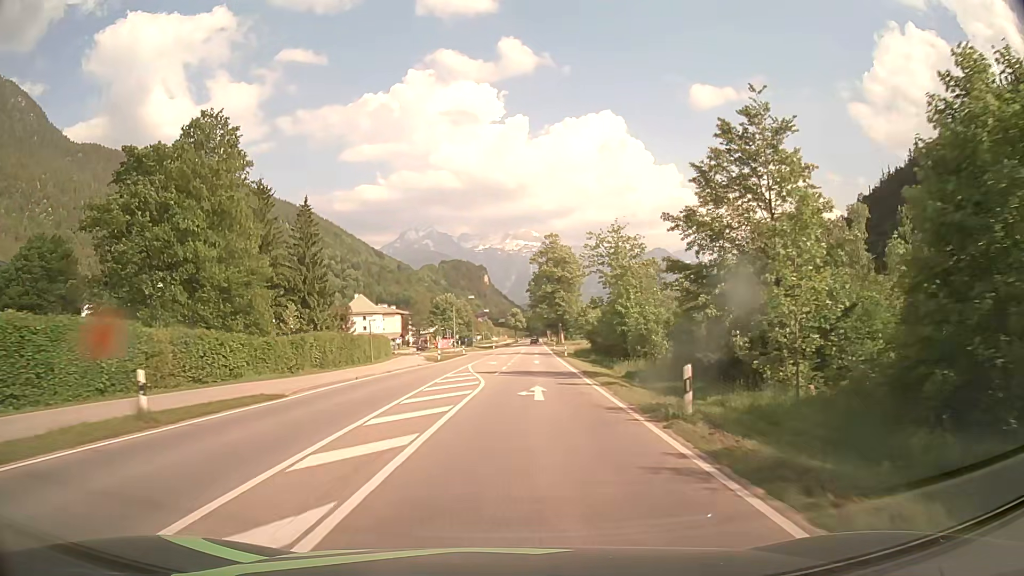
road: primary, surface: asphalt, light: Day
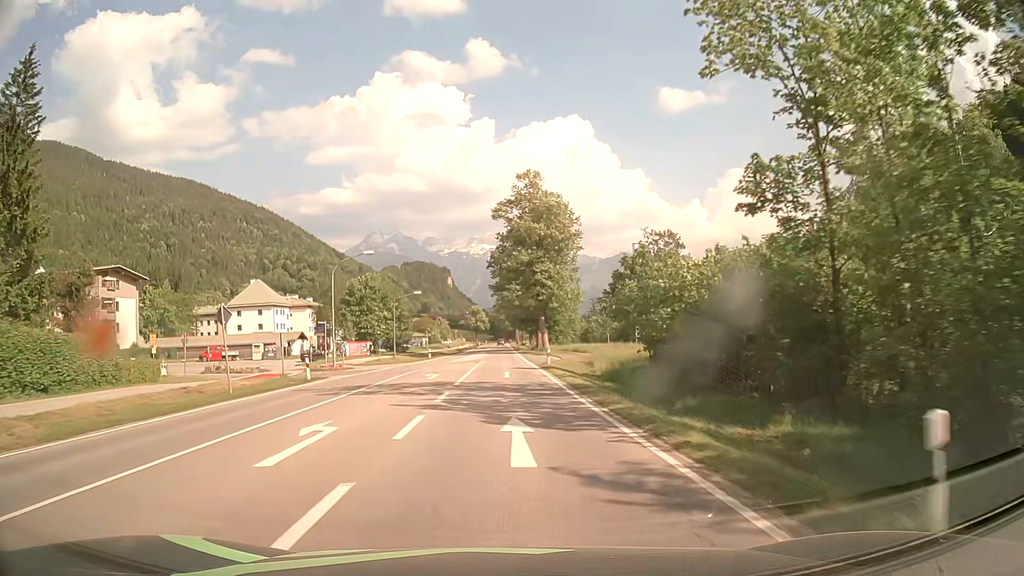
(+2.5, +54.0) m; +3°
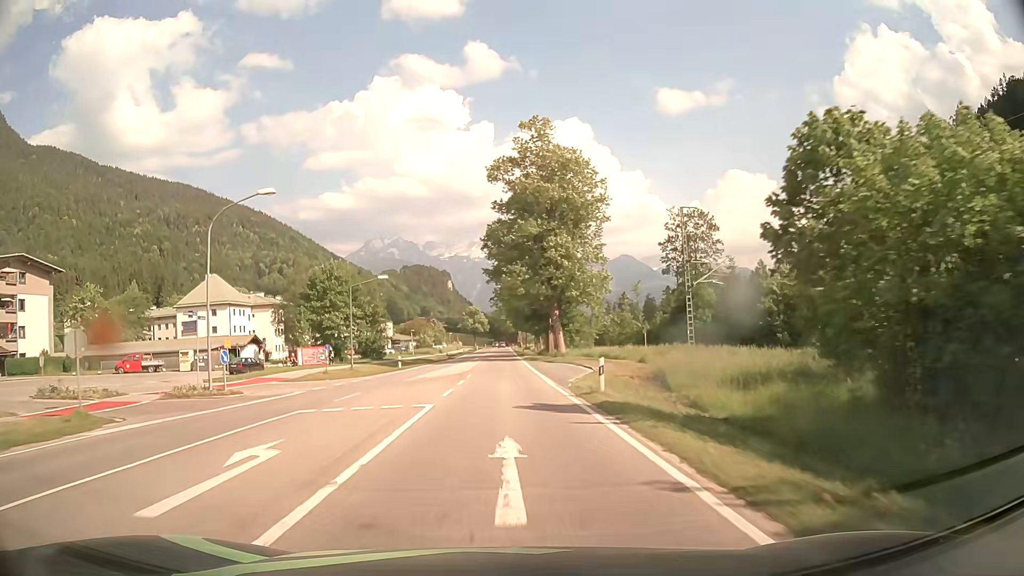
(0.0, +21.6) m; 0°
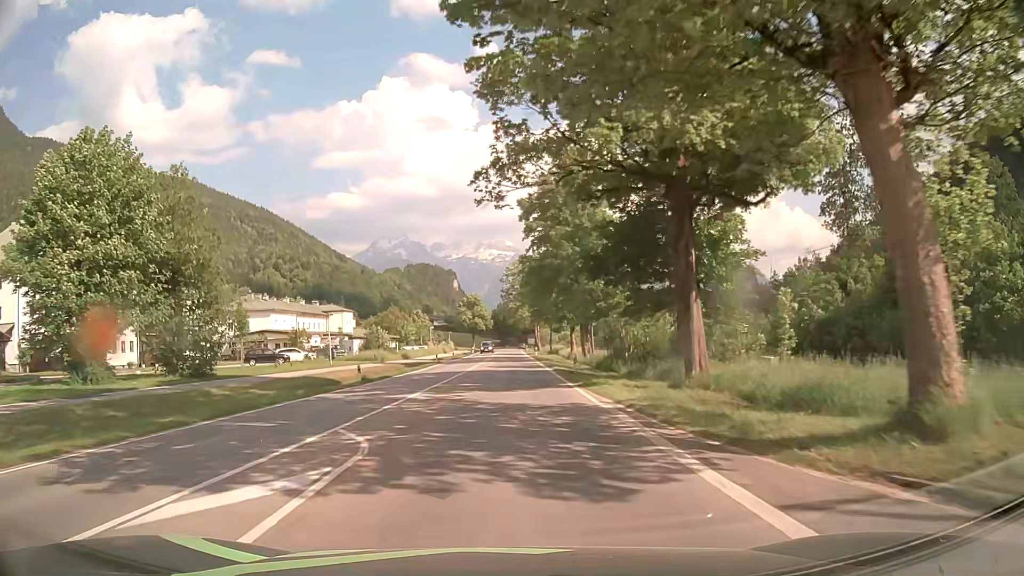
(-0.8, +53.8) m; -1°
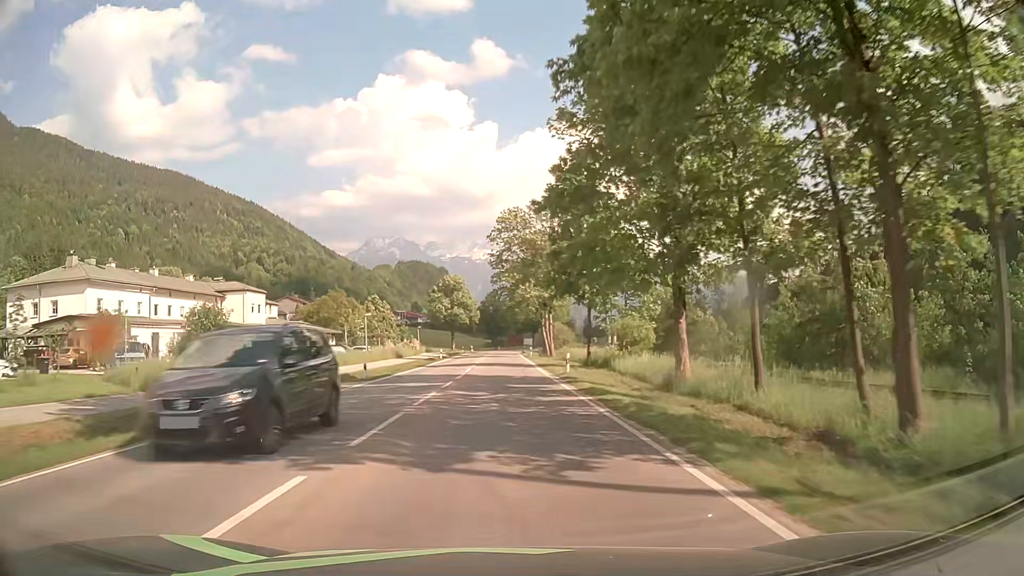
(+0.2, +42.9) m; 0°
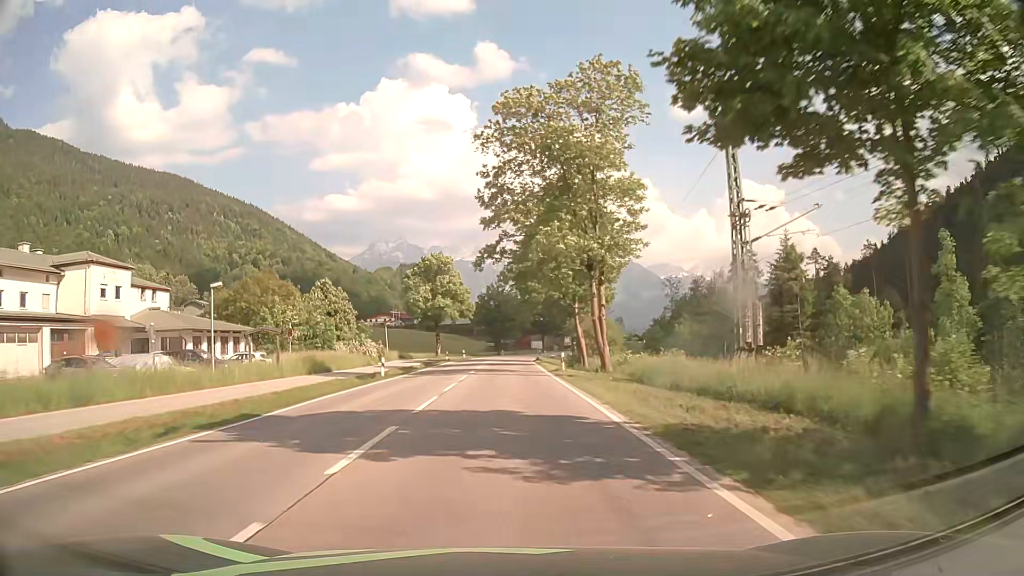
(0.0, +32.2) m; 0°
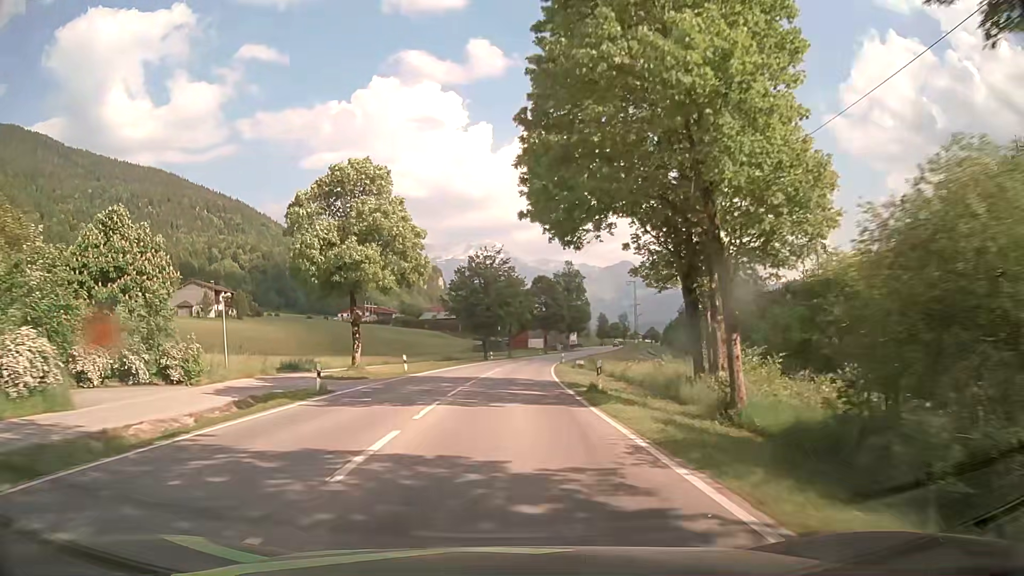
(0.0, +42.9) m; +1°
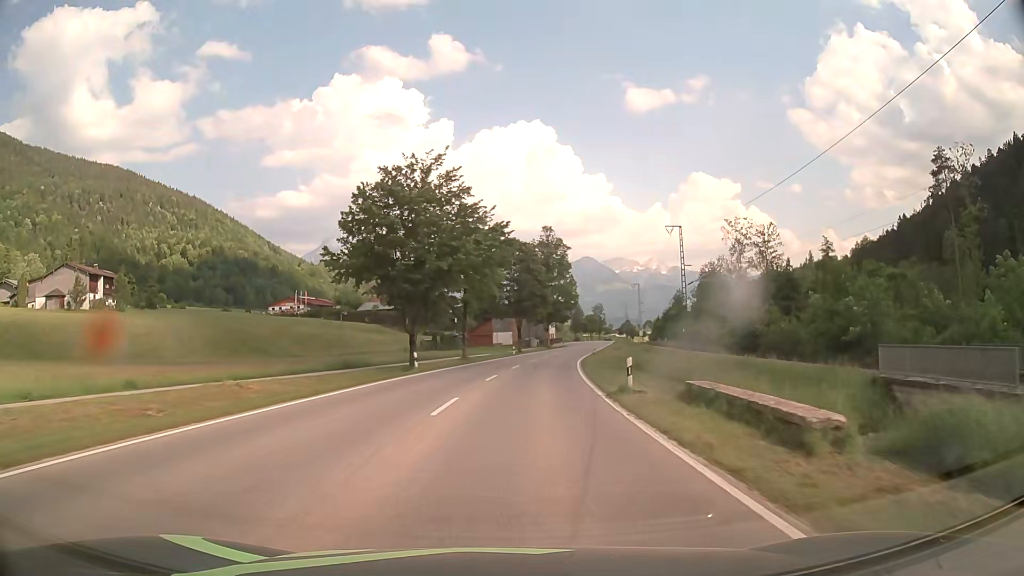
(+0.9, +43.1) m; +3°
(0, +10) (+1, +20) (+1, +30) (+2, +40) (+4, +50) (+5, +60) (+7, +70) (+8, +79) (+10, +89) (+12, +99) m
